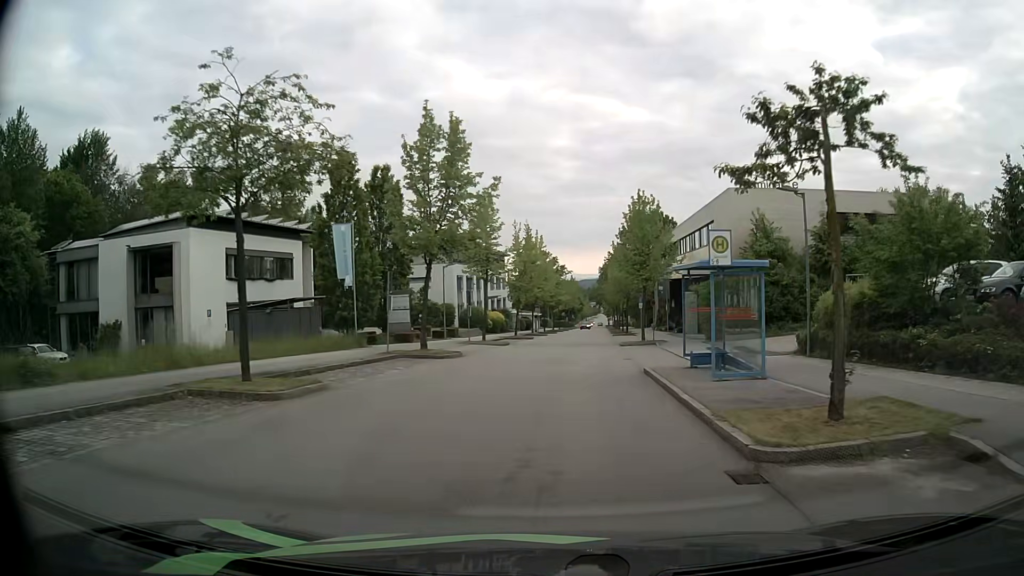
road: secondary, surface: asphalt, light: Day
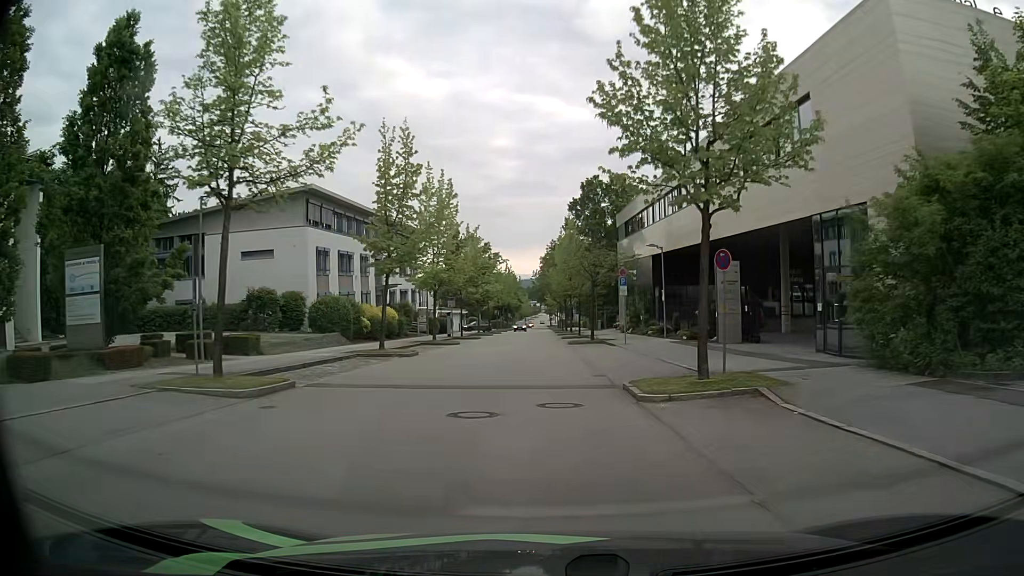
(+1.5, +27.5) m; +6°
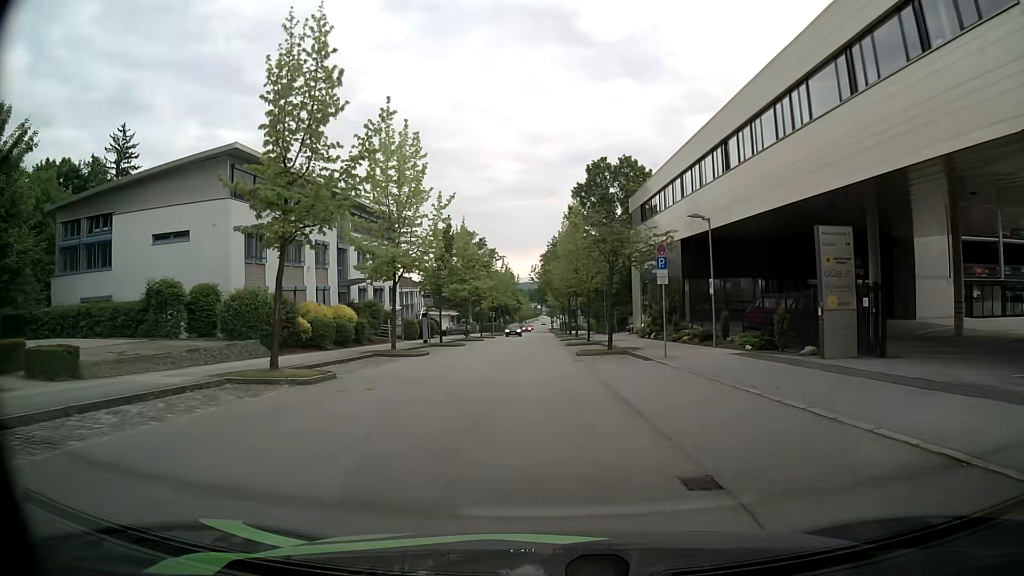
(-0.1, +11.2) m; -2°
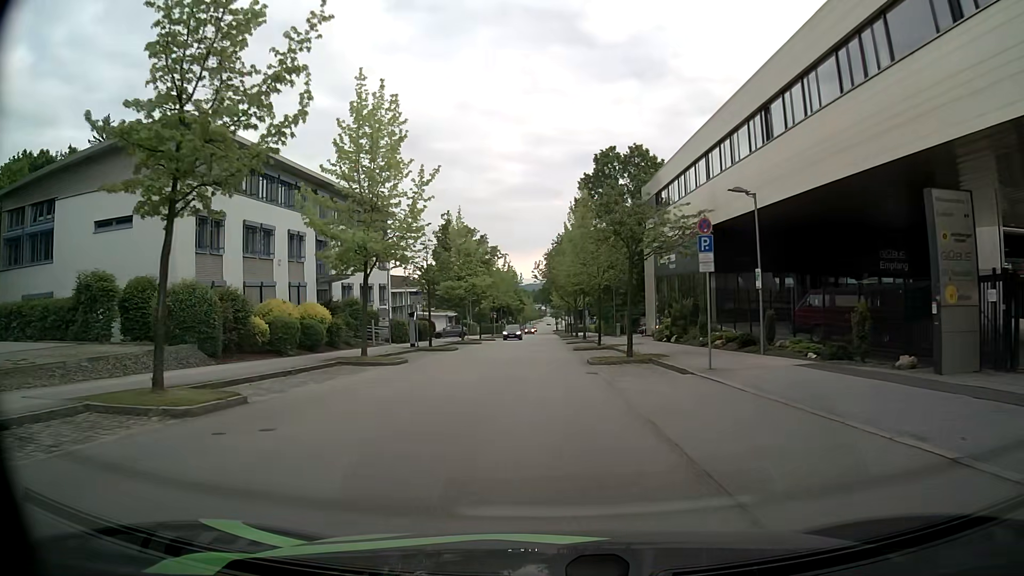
(0.0, +5.6) m; +1°
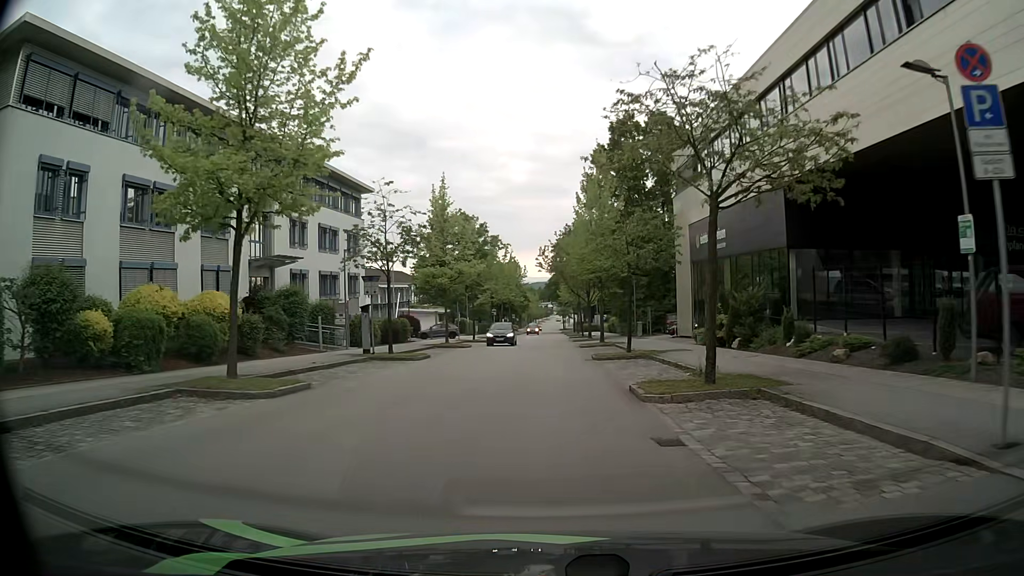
(-0.1, +11.2) m; 0°
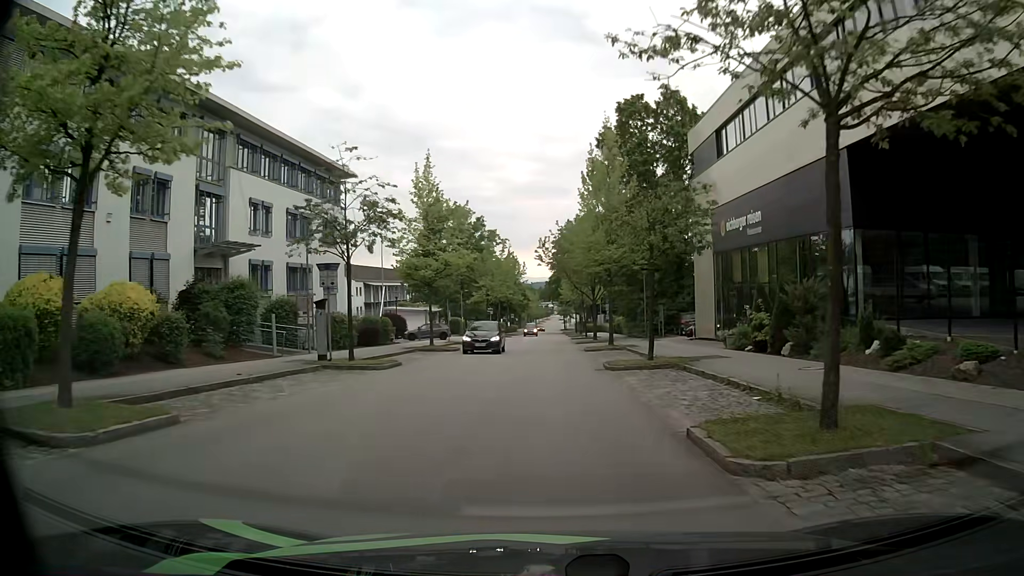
(-0.1, +5.6) m; -1°
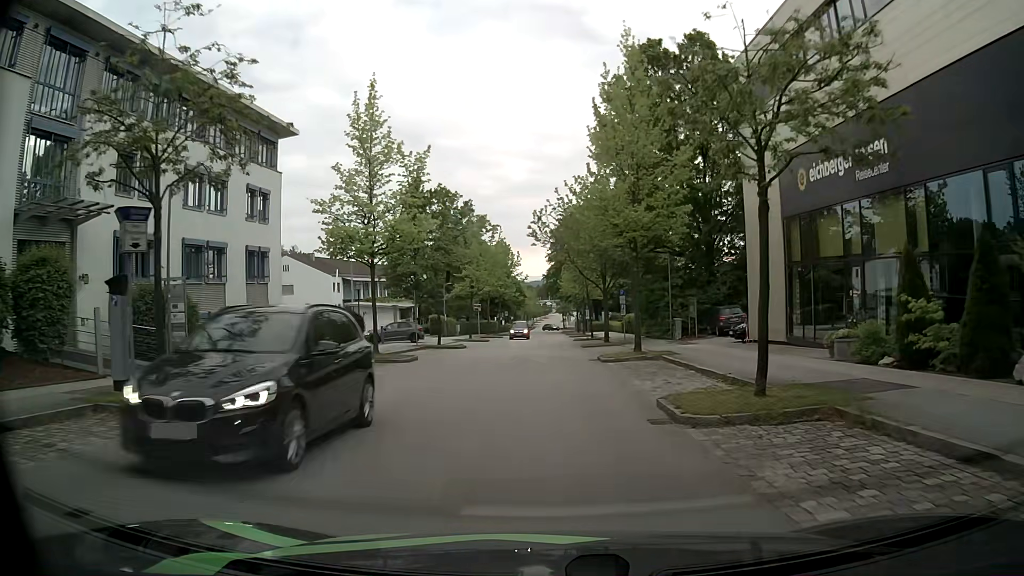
(0.0, +11.3) m; +1°
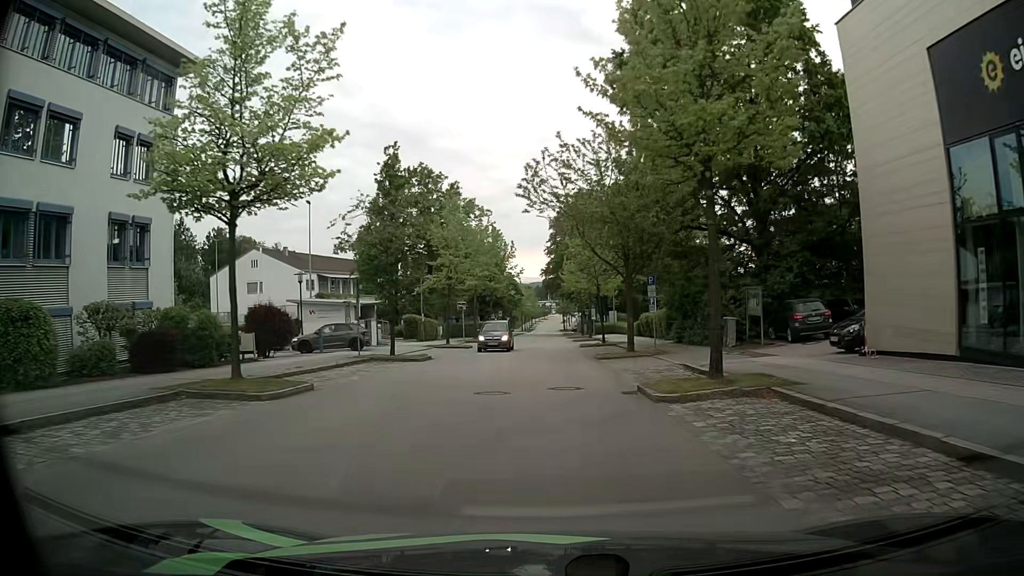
(-0.1, +11.5) m; 0°
(0, +10) (0, +20) (0, +30) (0, +40) (0, +50) (0, +60) (0, +70) (0, +80) (0, +90) (0, +100) m
